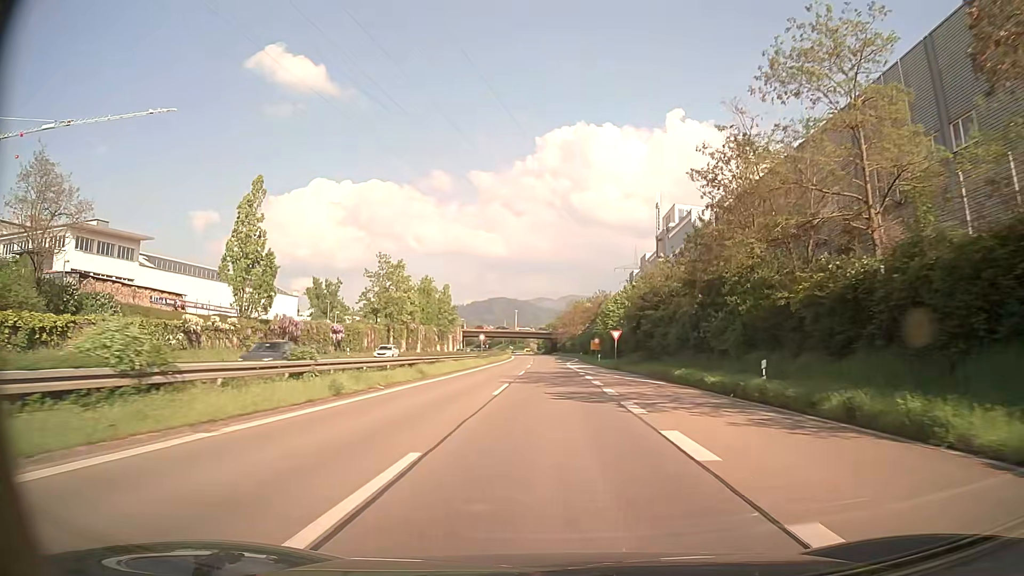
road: trunk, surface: asphalt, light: Day
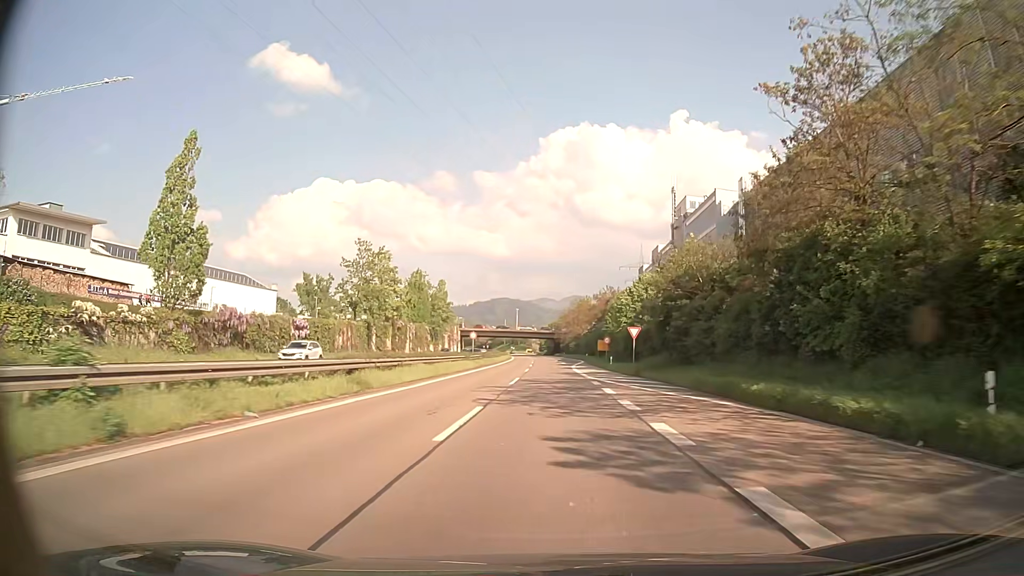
(0.0, +10.5) m; 0°
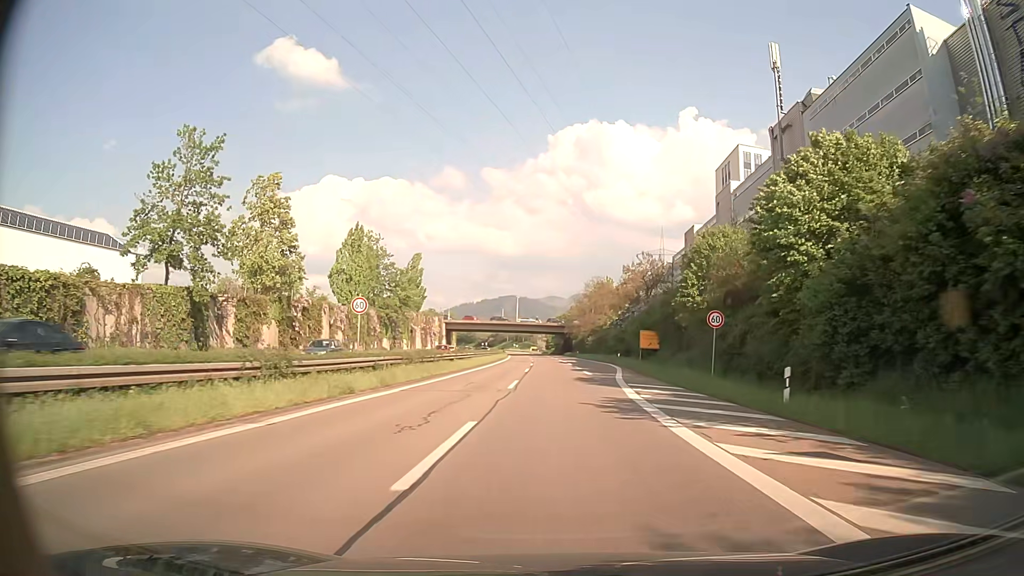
(-0.2, +39.4) m; -1°
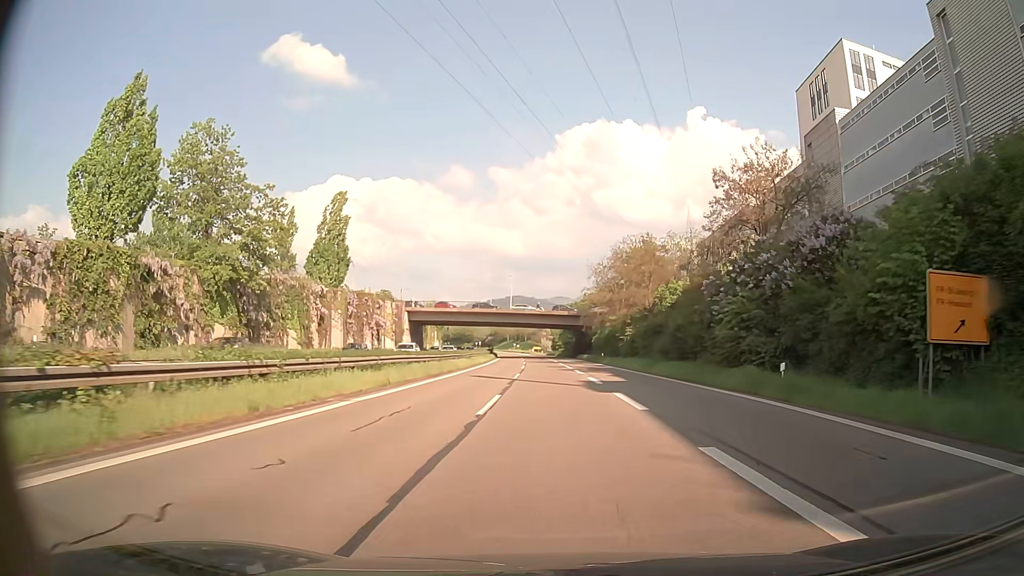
(-0.2, +45.2) m; 0°
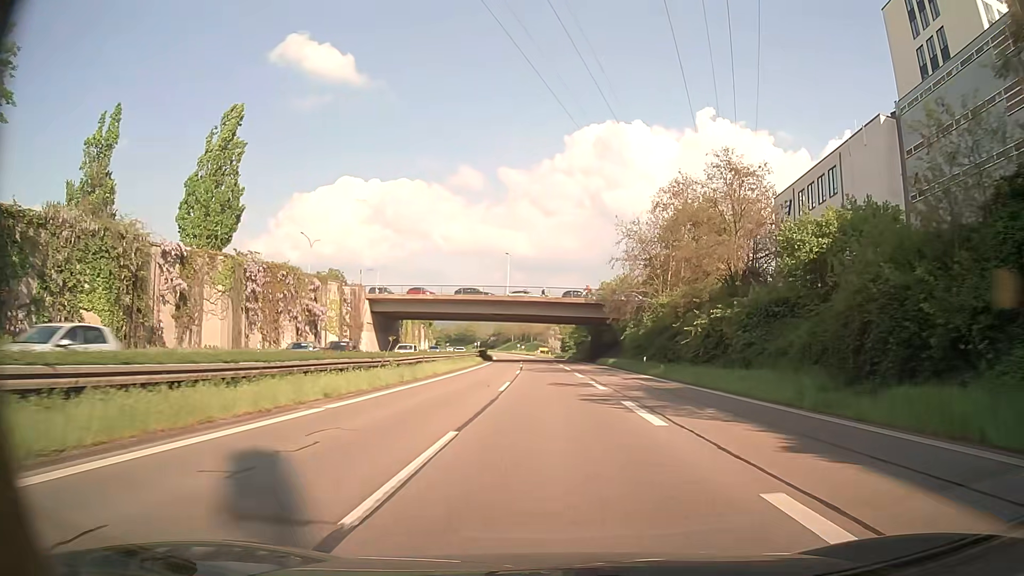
(-0.3, +27.0) m; -1°
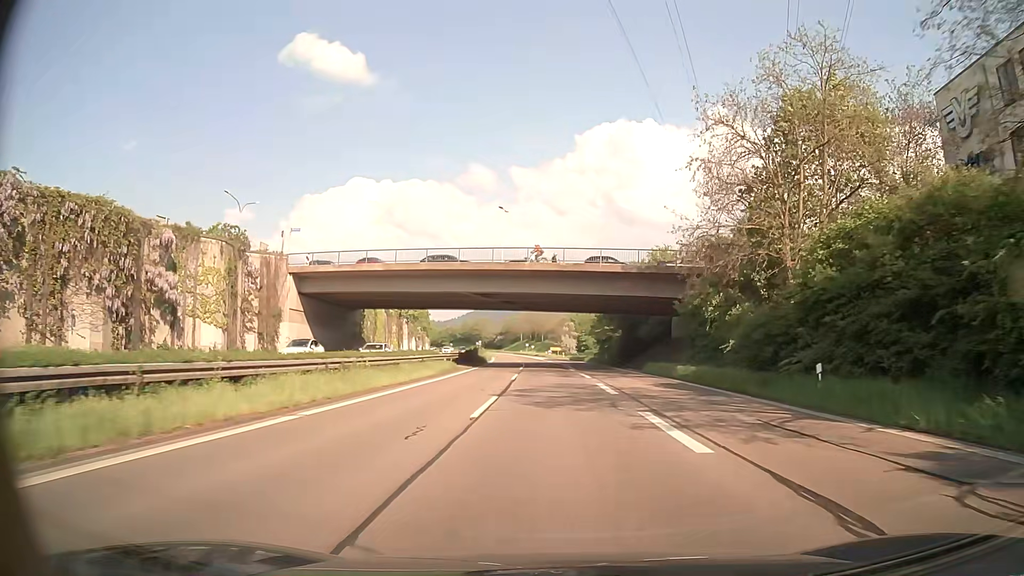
(-0.2, +27.4) m; -1°
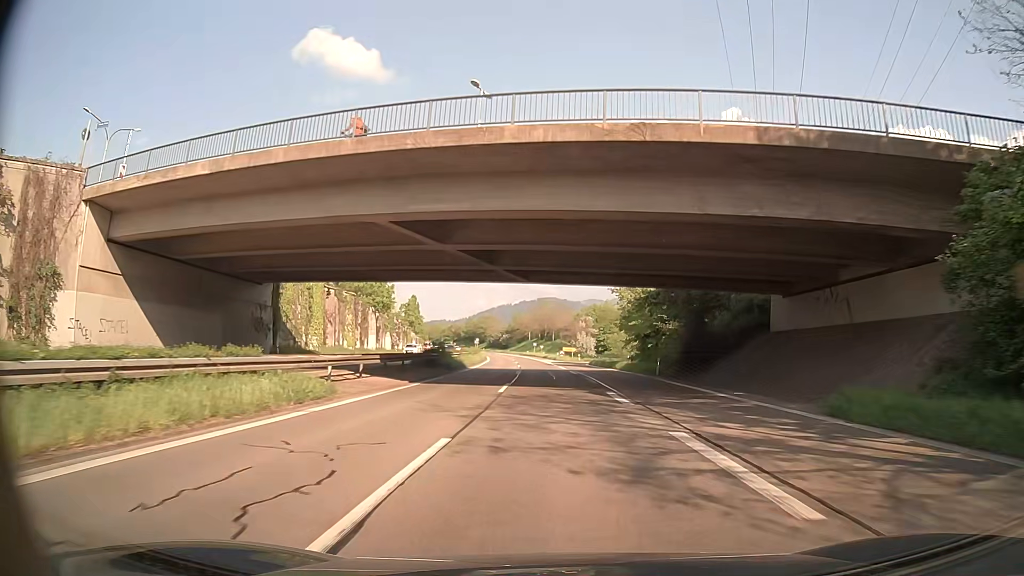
(-0.3, +27.6) m; -1°
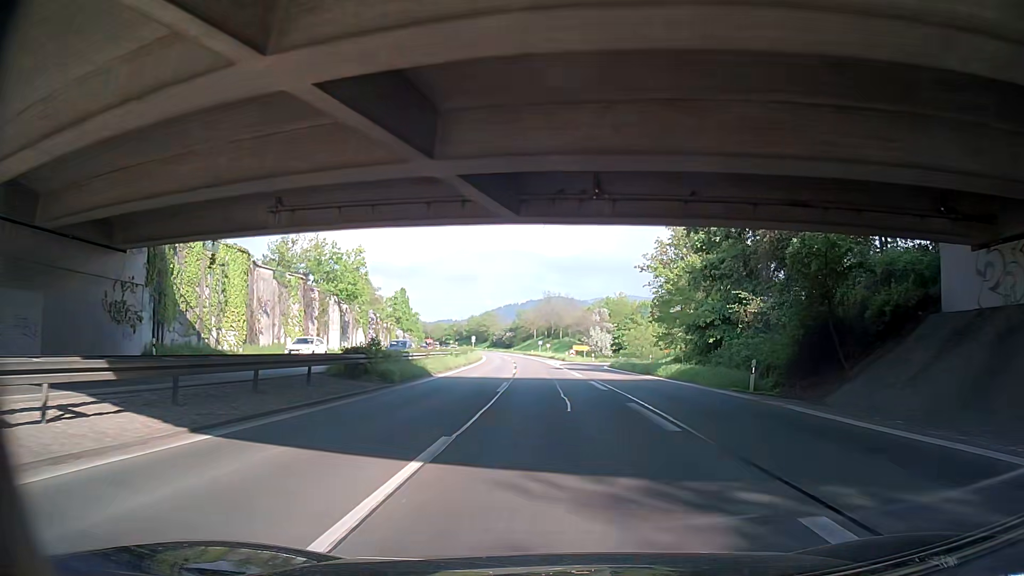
(-0.2, +17.9) m; -1°
(0, +10) (0, +20) (0, +30) (-1, +40) (-1, +50) (-2, +60) (-2, +70) (-3, +80) (-4, +90) (-5, +100) m
